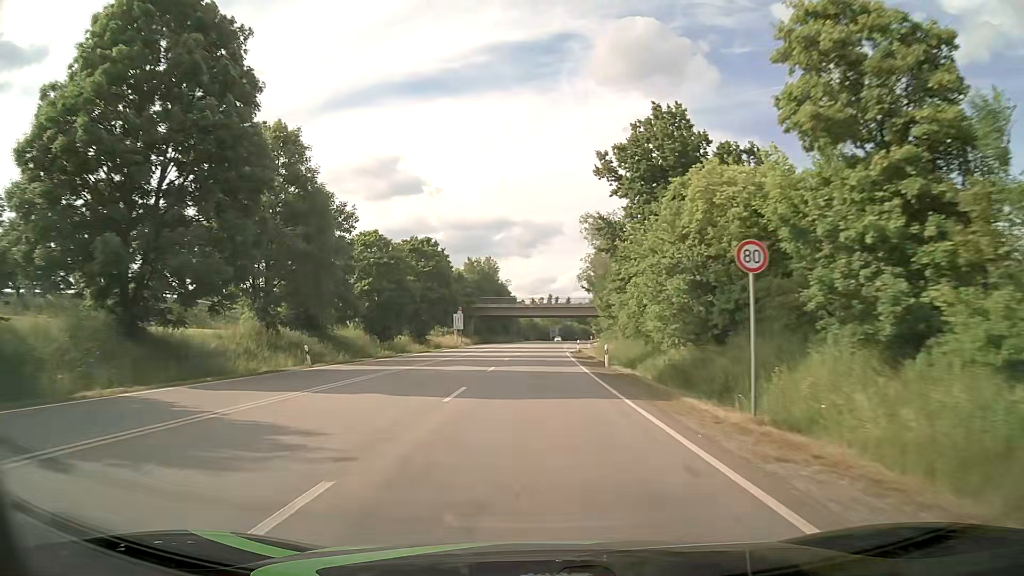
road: primary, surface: asphalt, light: Day
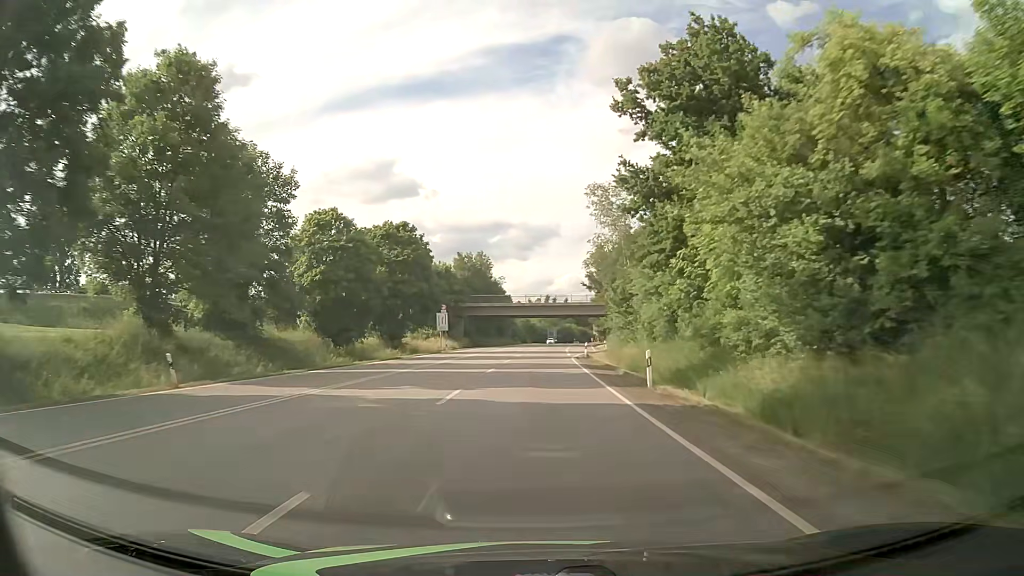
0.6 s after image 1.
(0.0, +12.5) m; 0°
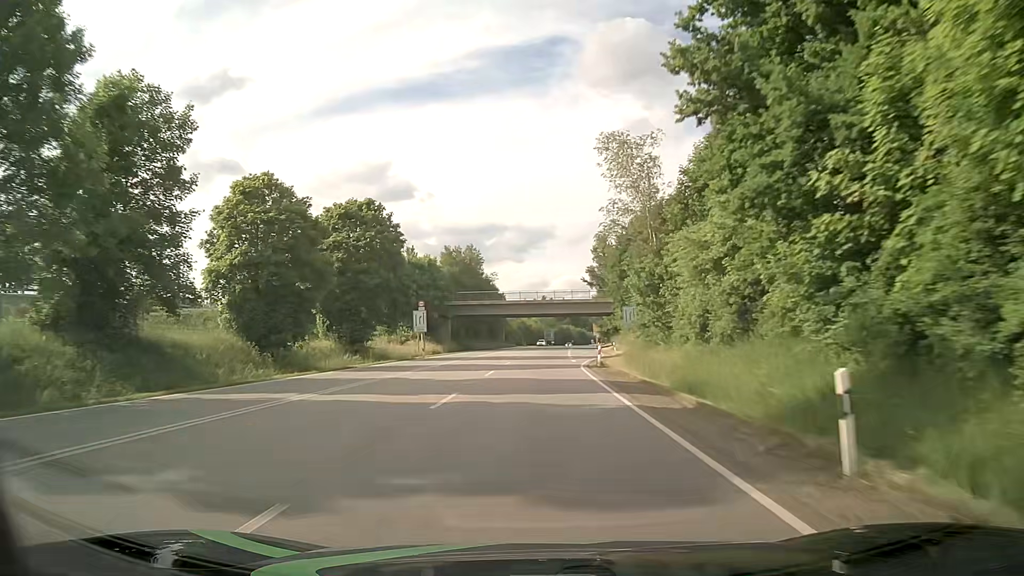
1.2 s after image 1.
(0.0, +12.5) m; 0°
(0, +10) (0, +20) (+1, +30) (+1, +40) (+2, +50) (+4, +60) (+5, +70) (+6, +80) (+6, +90) (+7, +100) m
